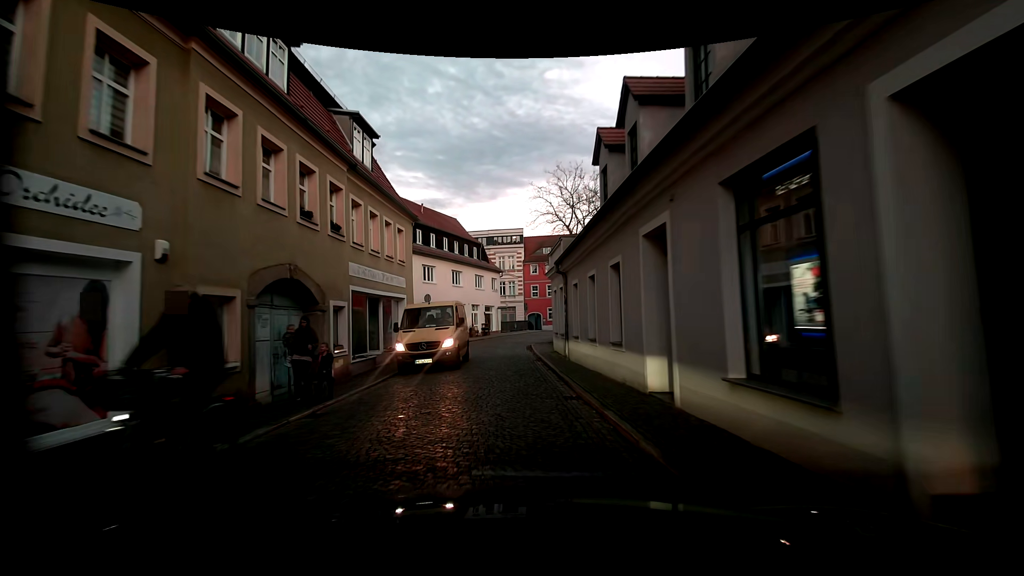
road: residential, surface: sett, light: Dusk
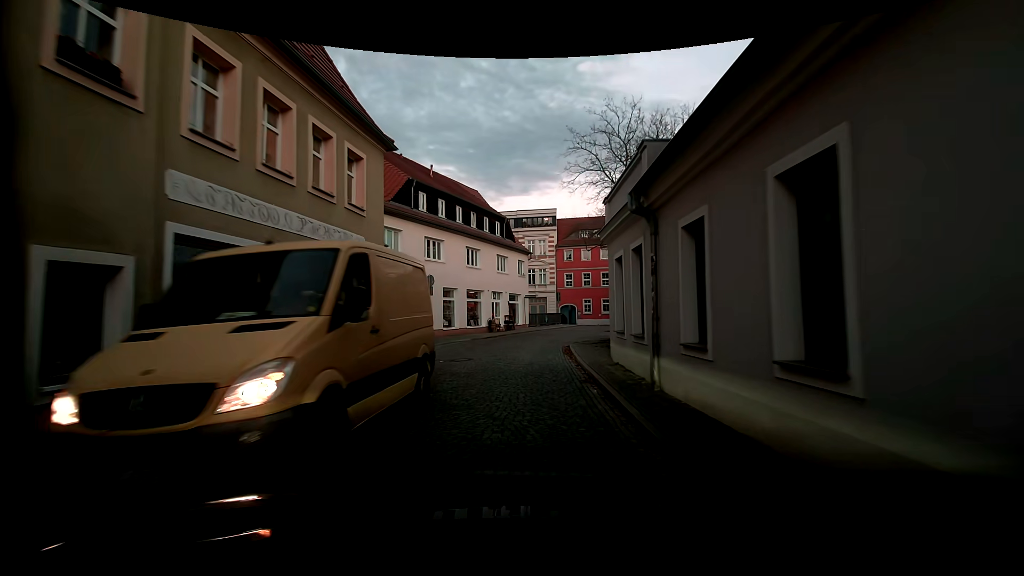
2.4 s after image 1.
(-0.5, +8.8) m; -5°
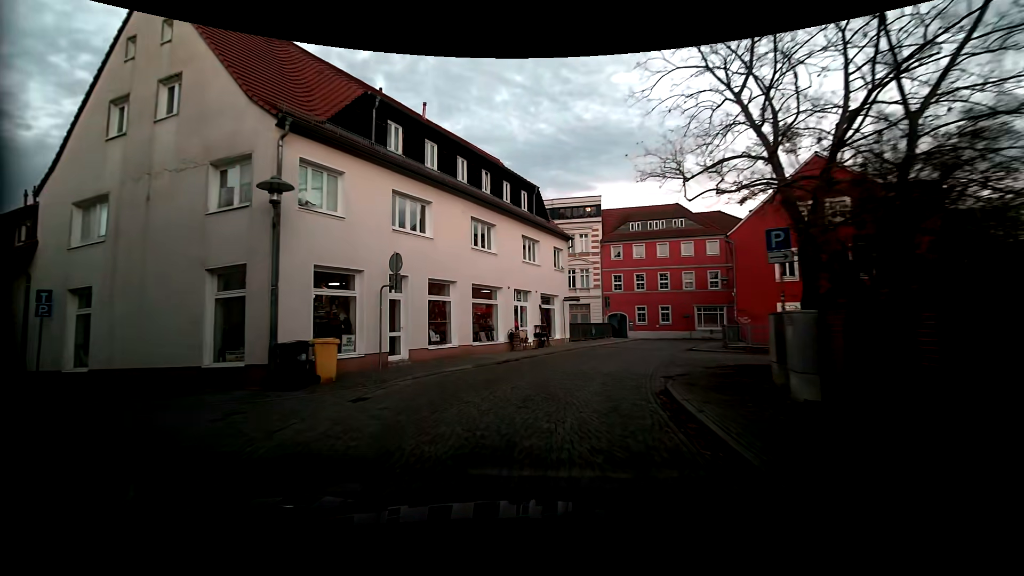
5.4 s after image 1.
(-0.3, +11.9) m; -5°
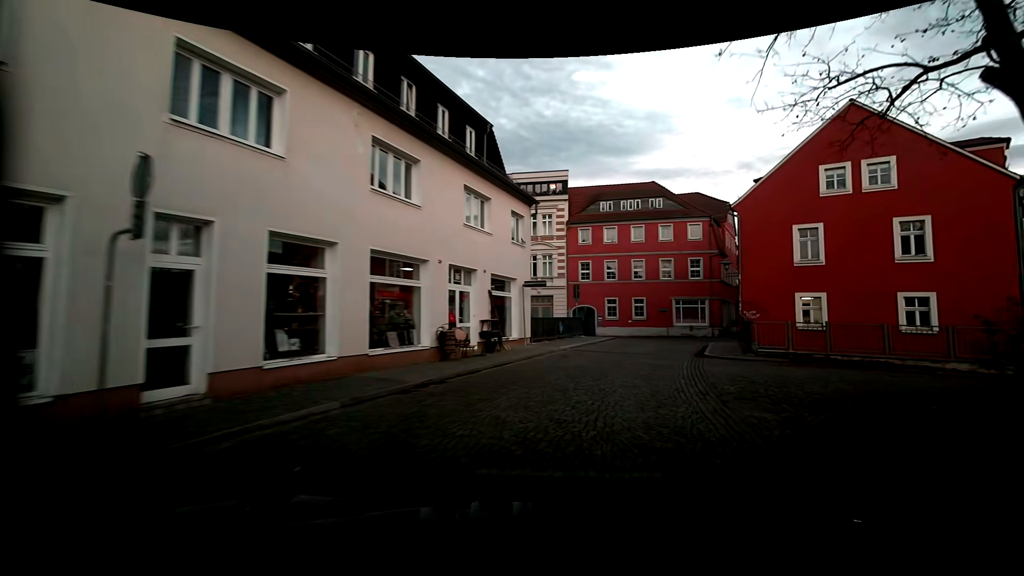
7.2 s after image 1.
(+0.1, +8.0) m; +5°
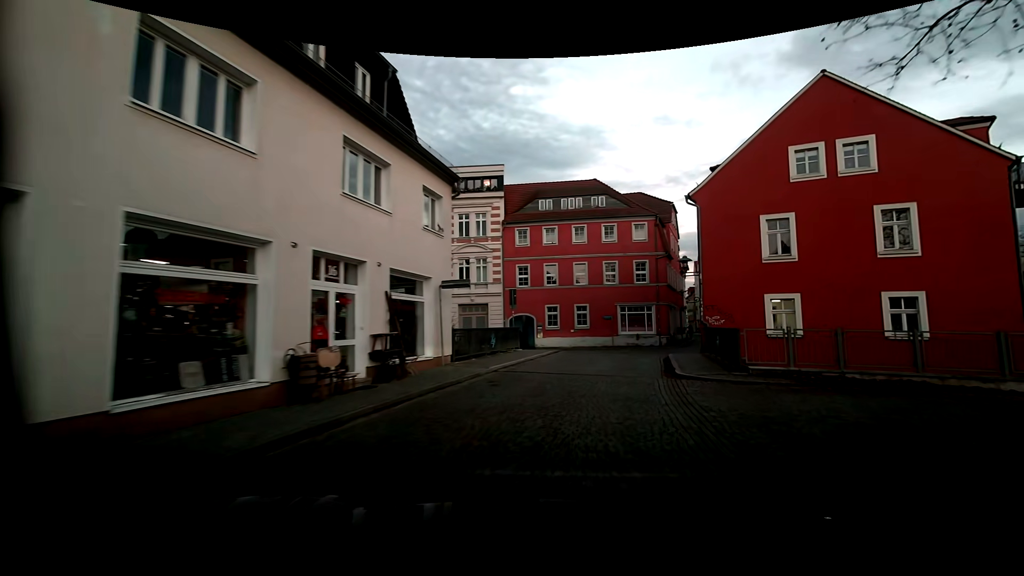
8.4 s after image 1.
(+0.4, +5.0) m; +6°
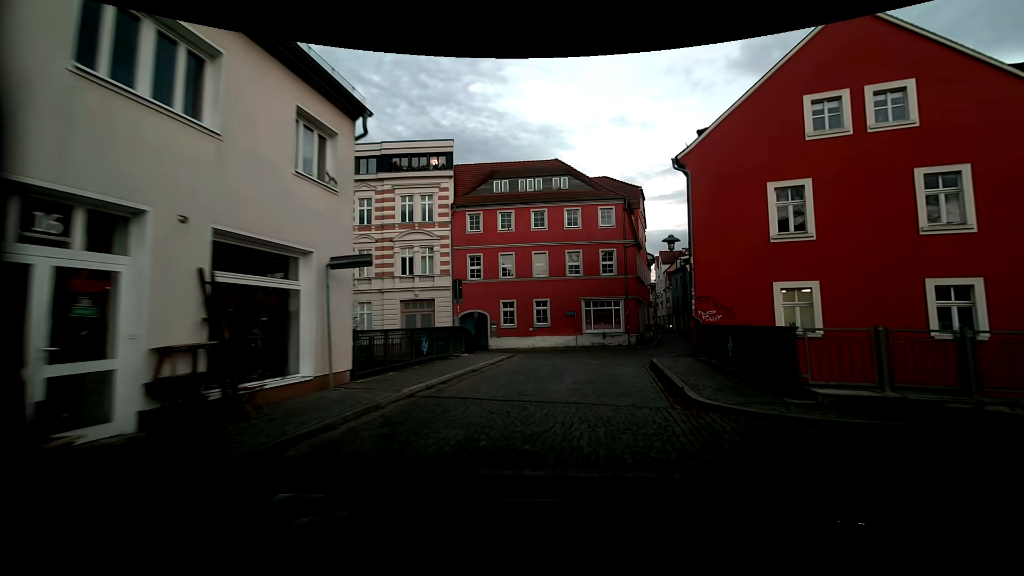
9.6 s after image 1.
(+0.4, +5.3) m; +5°
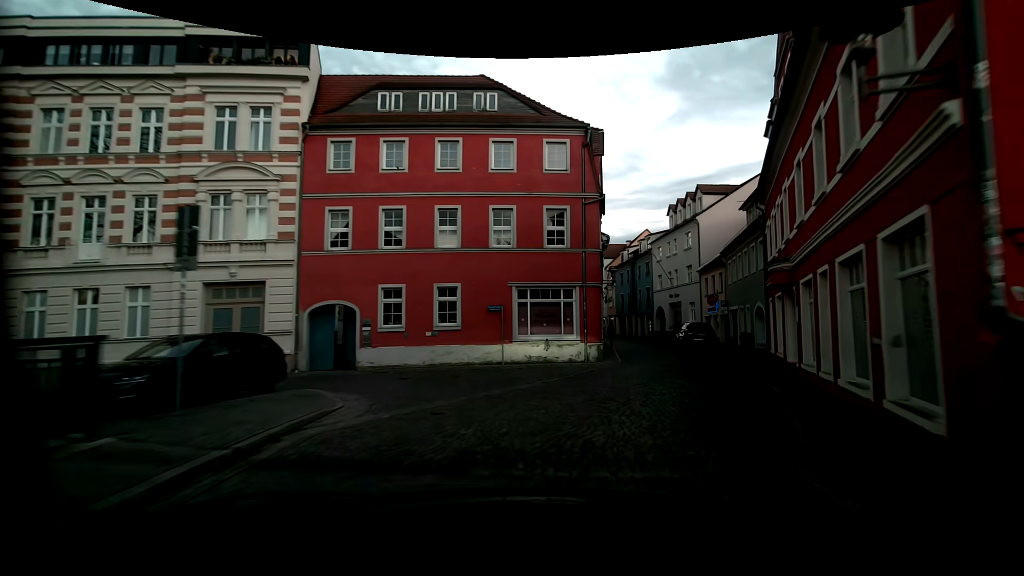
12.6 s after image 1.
(+1.2, +13.9) m; +10°
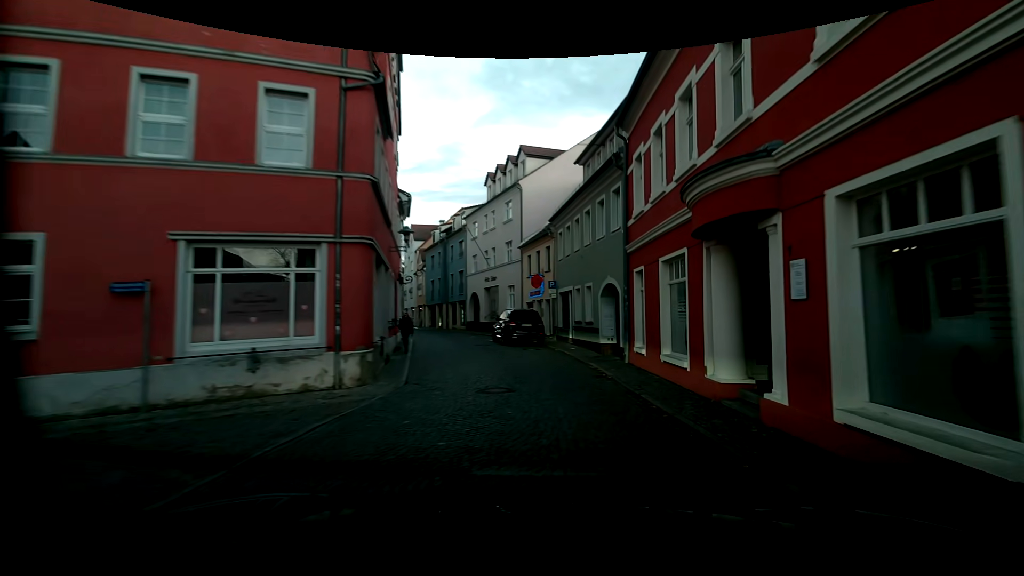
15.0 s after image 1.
(+1.6, +10.1) m; +20°
